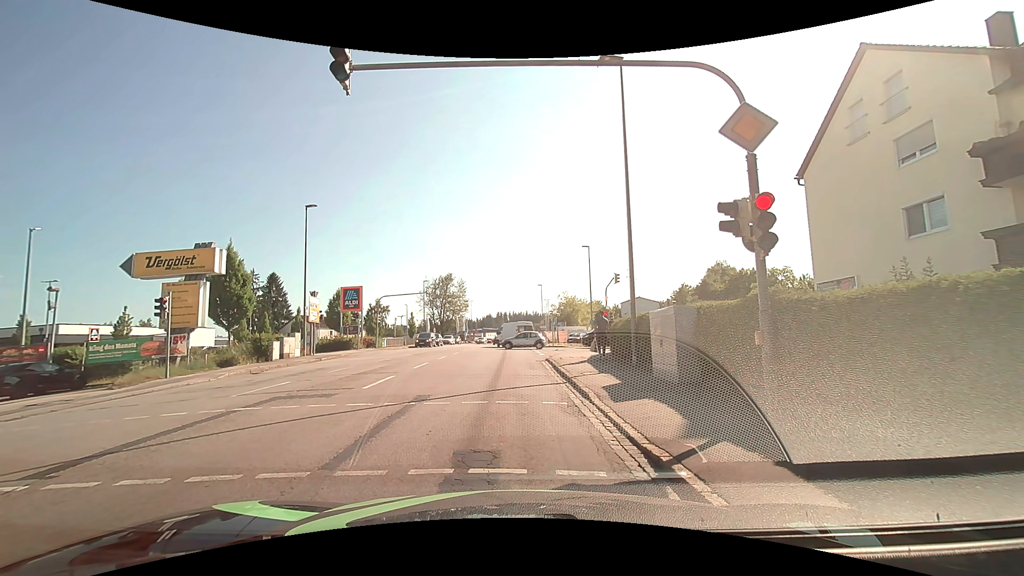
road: tertiary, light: Day
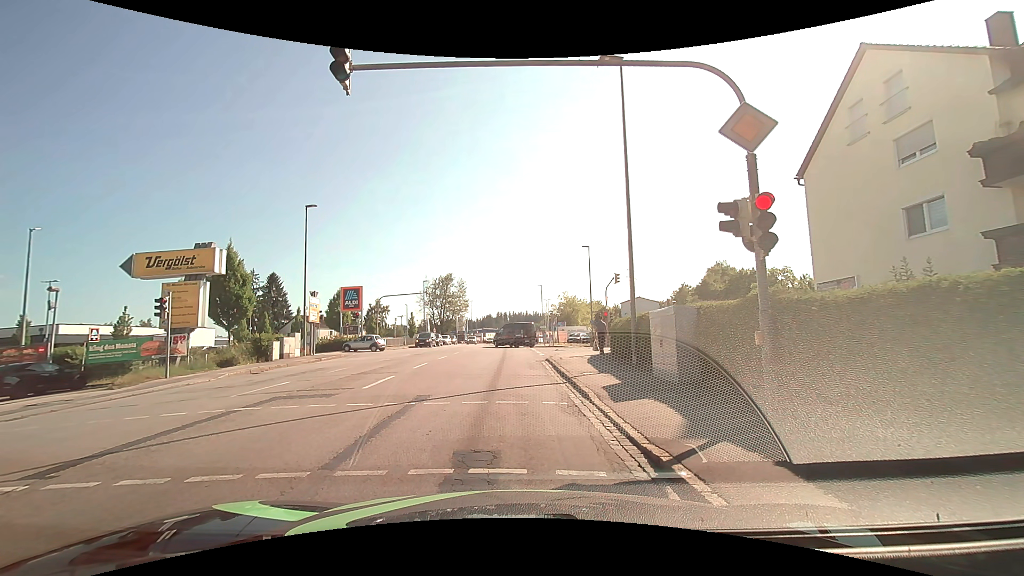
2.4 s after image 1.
(0.0, 0.0) m; 0°
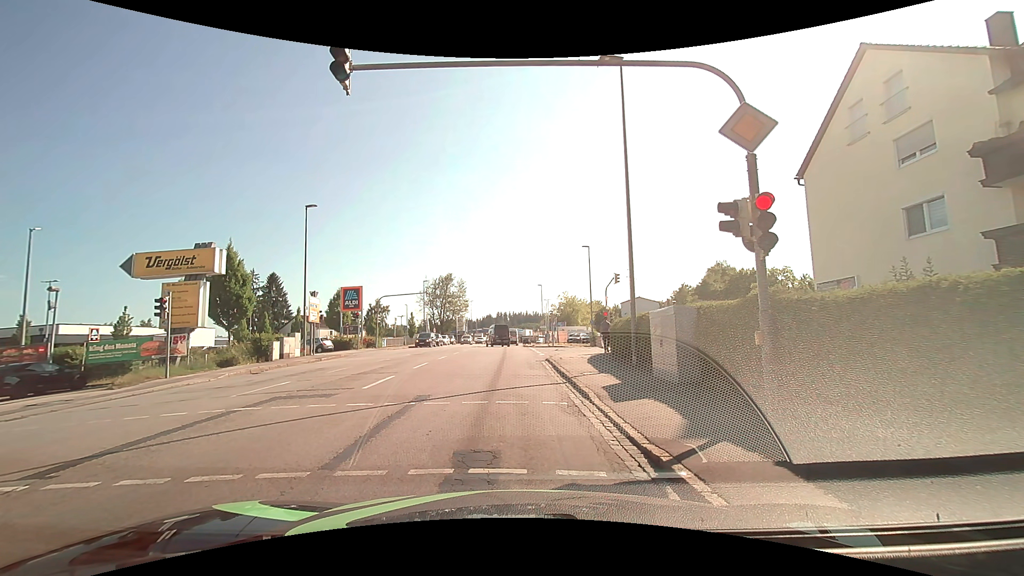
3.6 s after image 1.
(0.0, 0.0) m; 0°
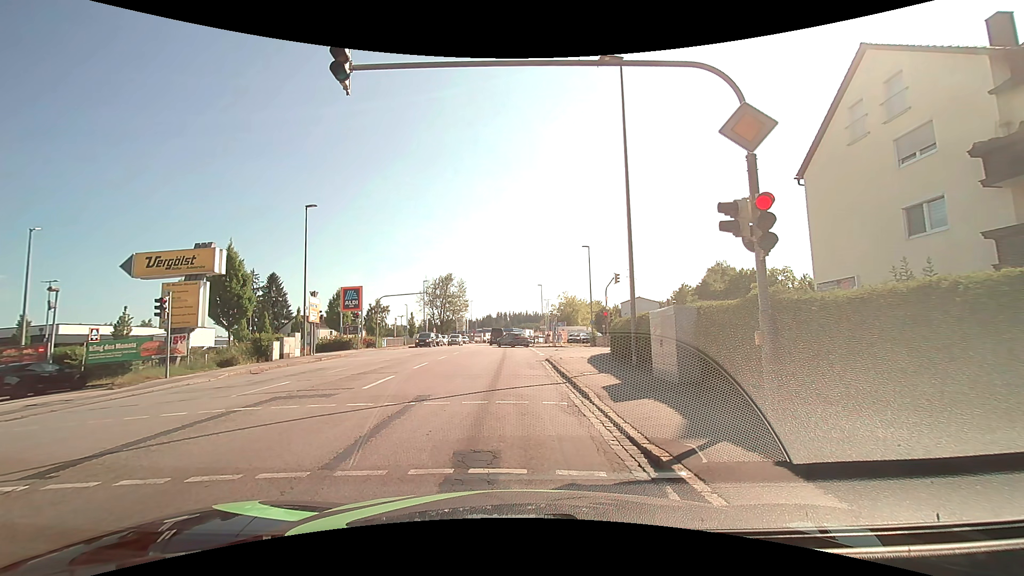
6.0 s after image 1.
(0.0, 0.0) m; 0°
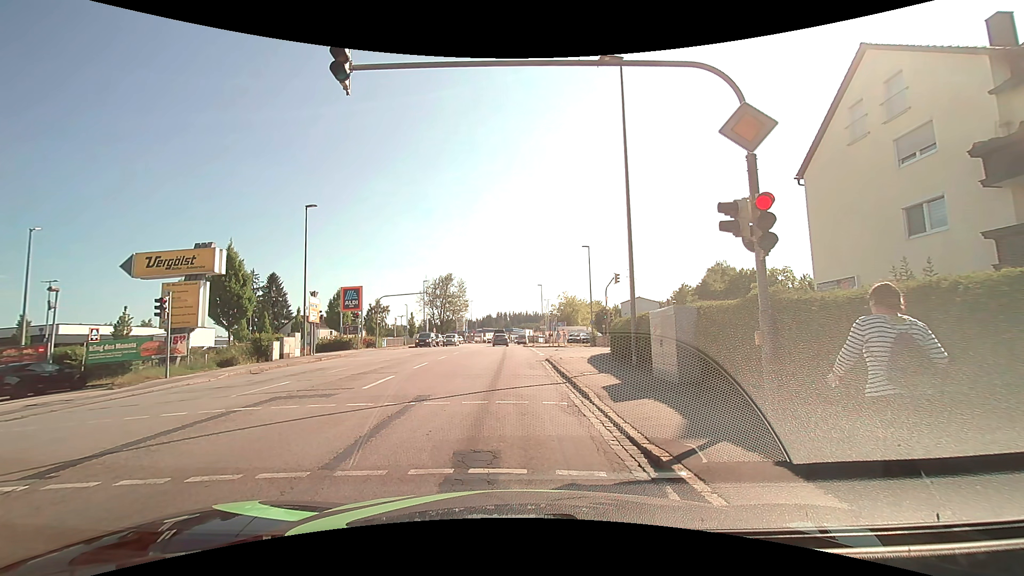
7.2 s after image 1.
(0.0, 0.0) m; 0°
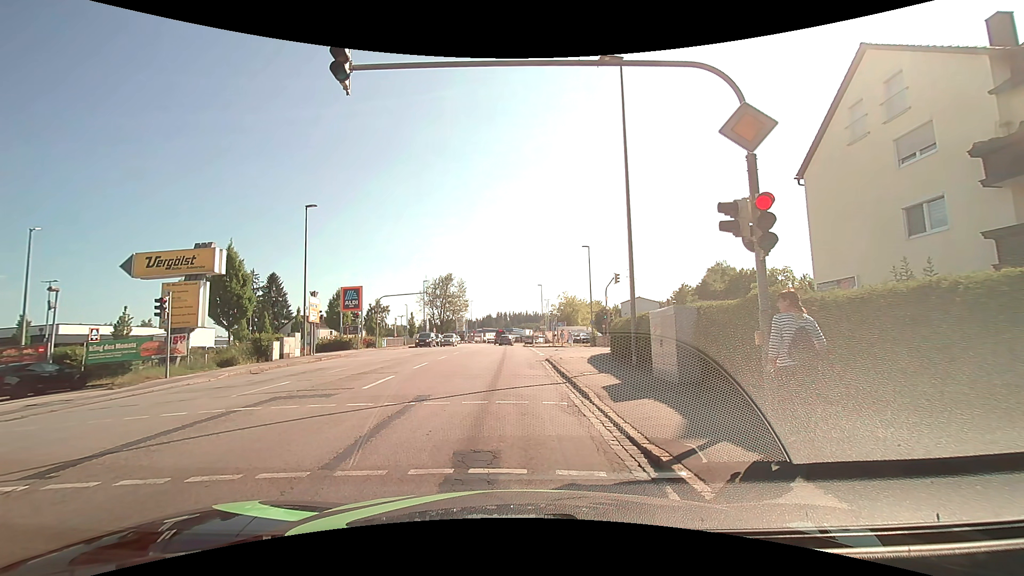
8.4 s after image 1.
(0.0, 0.0) m; 0°
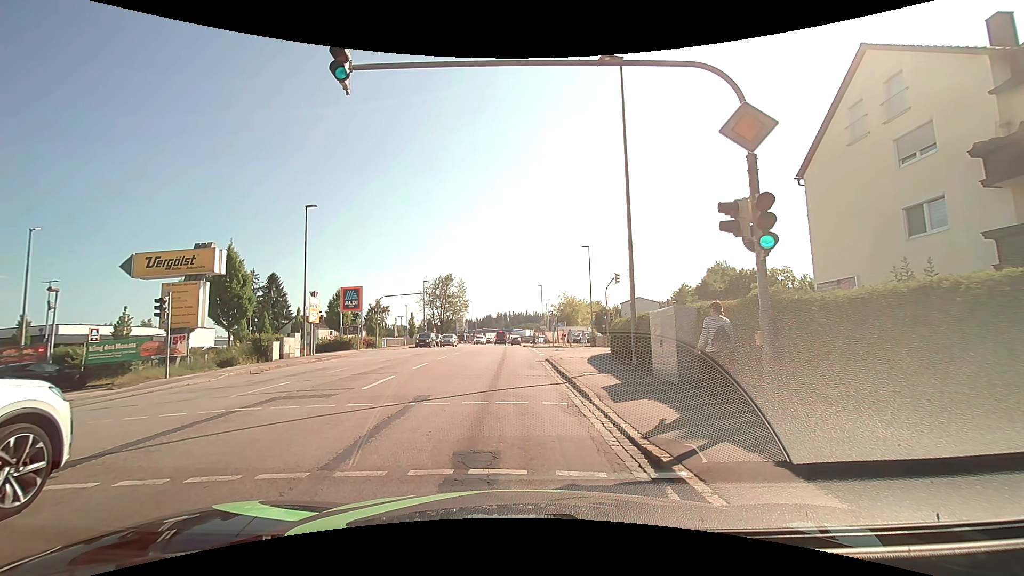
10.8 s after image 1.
(0.0, 0.0) m; 0°
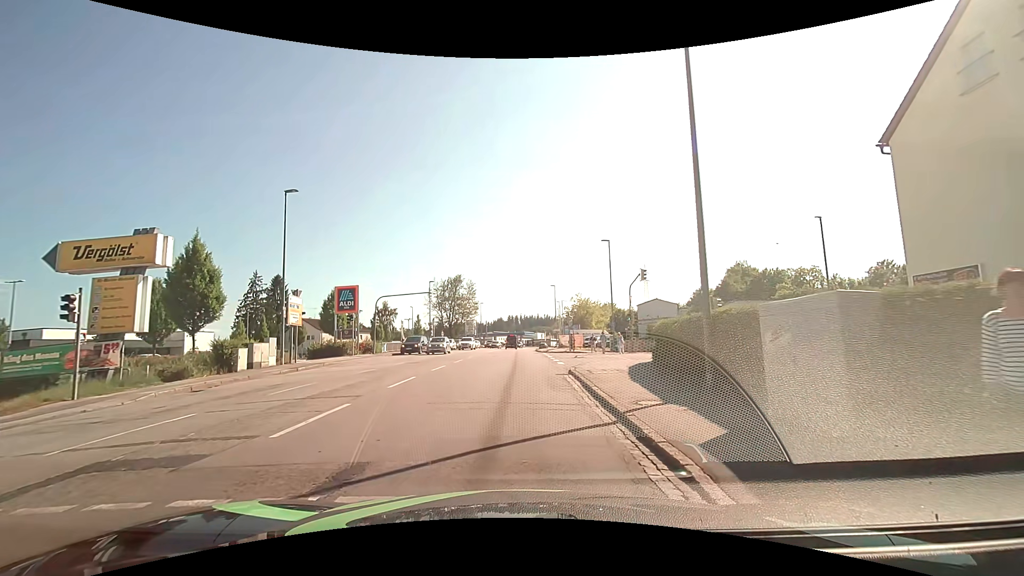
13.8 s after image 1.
(0.0, +5.4) m; -1°
(0, +10) (0, +20) (0, +30) (0, +40) (+1, +50) (+1, +60) (+1, +70) (+2, +80) (+2, +90) (+3, +100) m
